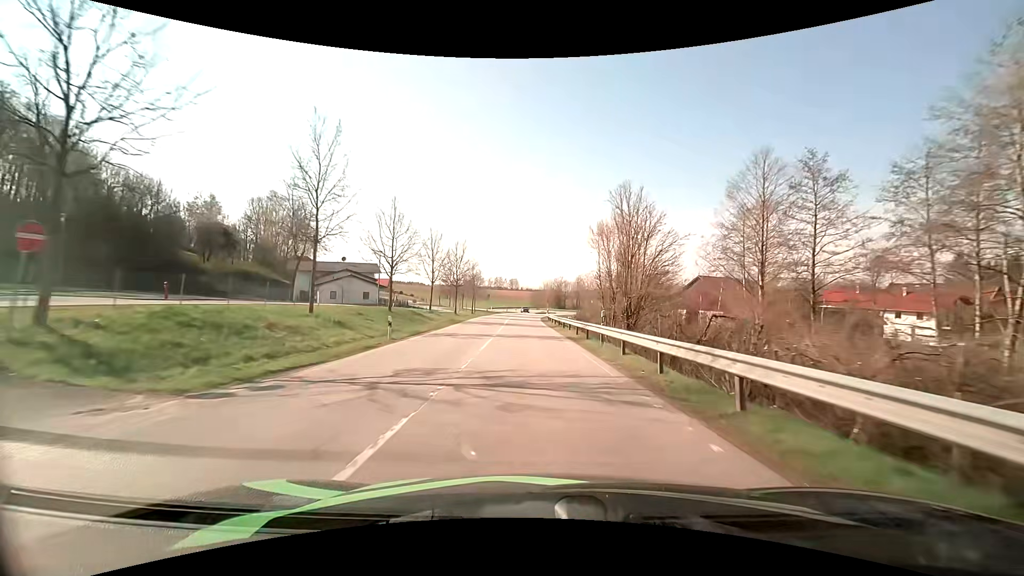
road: secondary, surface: asphalt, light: Day
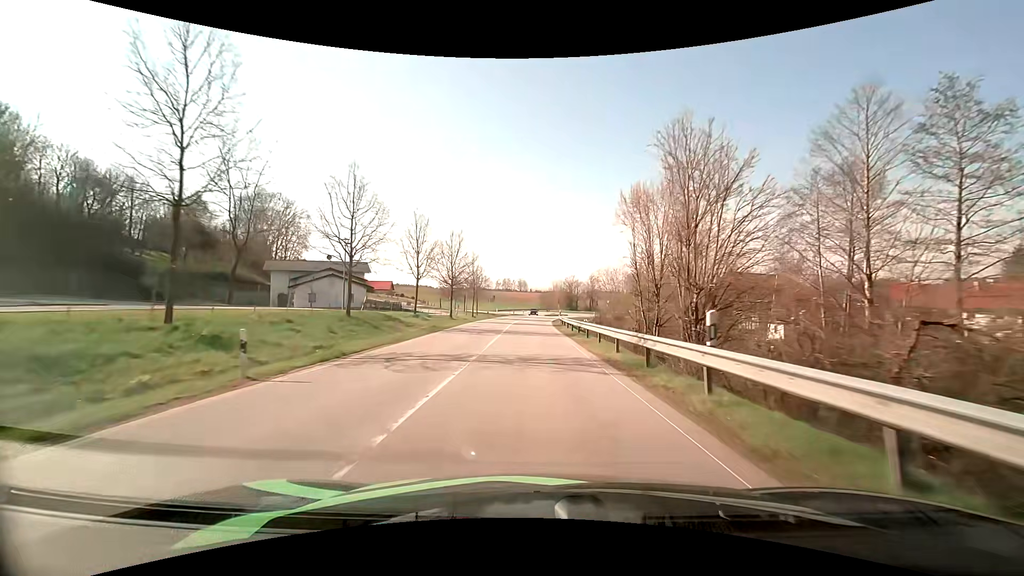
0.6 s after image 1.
(-0.1, +10.9) m; -2°
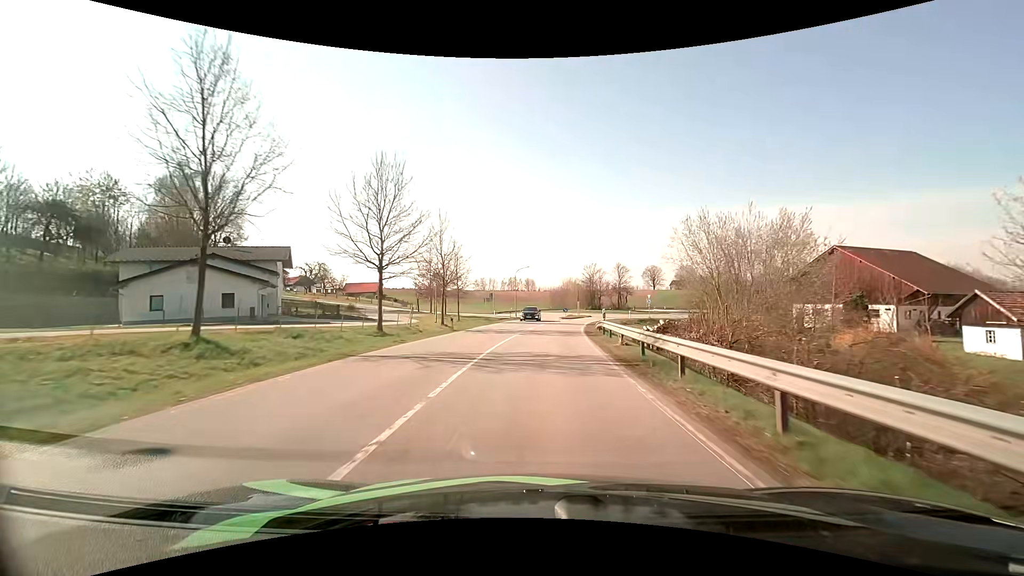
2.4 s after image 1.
(-0.3, +30.2) m; -1°
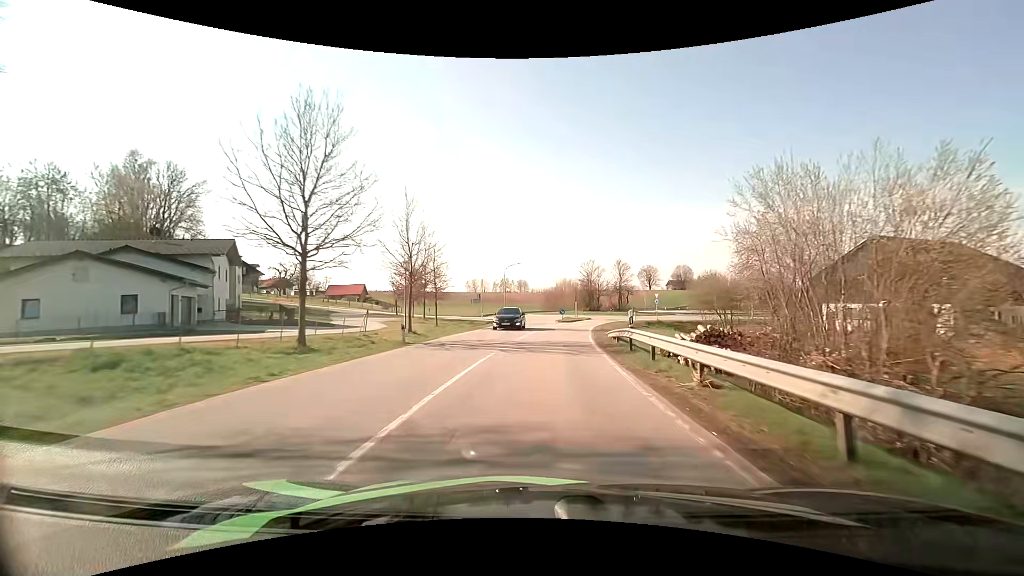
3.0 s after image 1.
(+0.1, +9.1) m; +1°
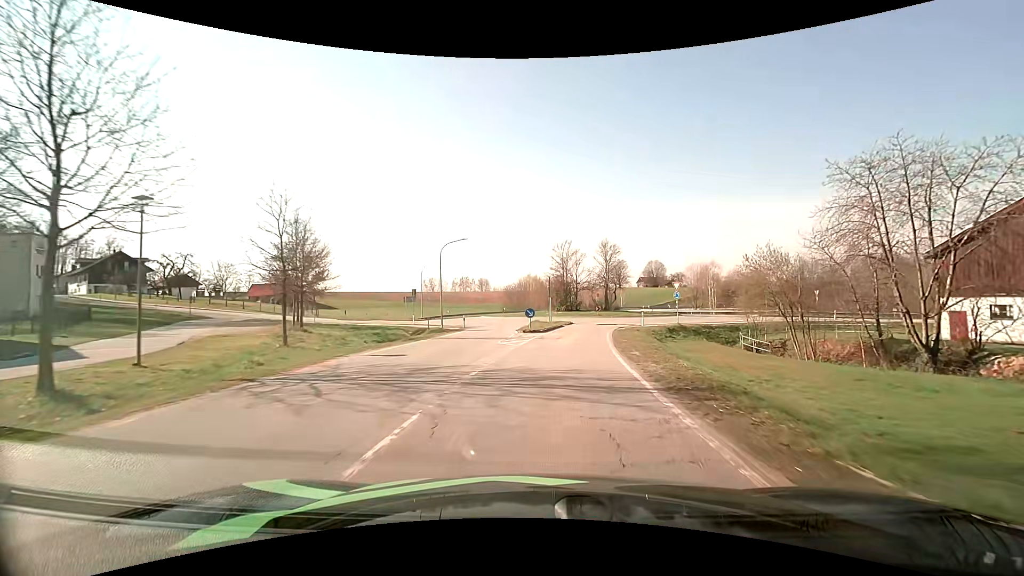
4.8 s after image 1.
(+0.7, +24.0) m; +4°
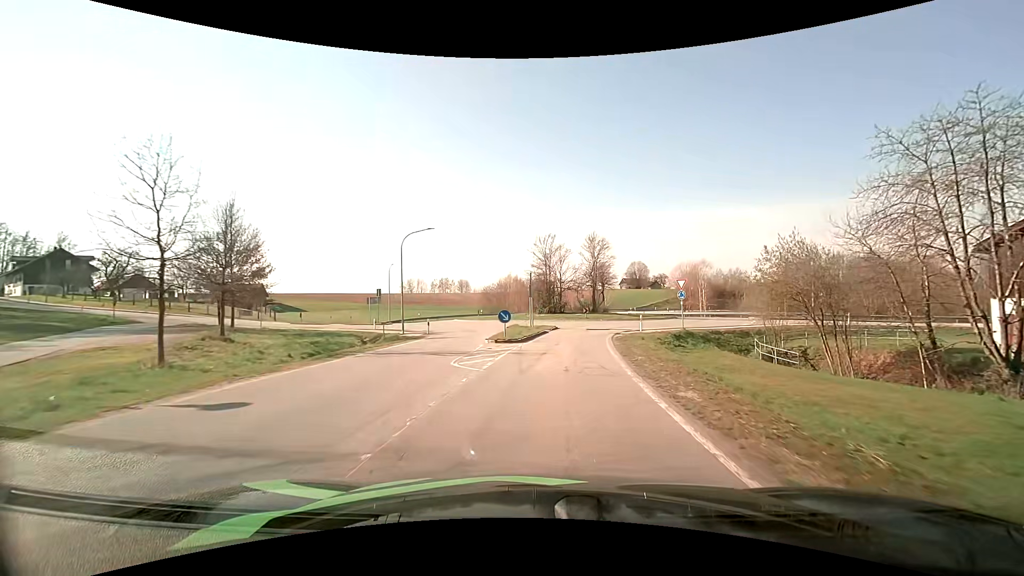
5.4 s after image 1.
(+0.1, +6.8) m; +2°
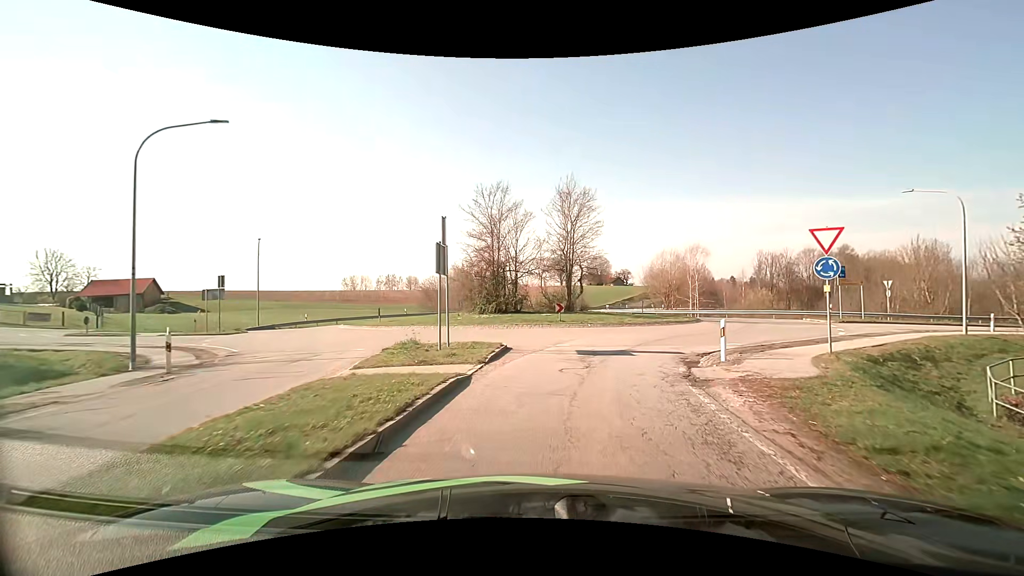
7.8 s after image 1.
(+0.8, +21.4) m; +4°
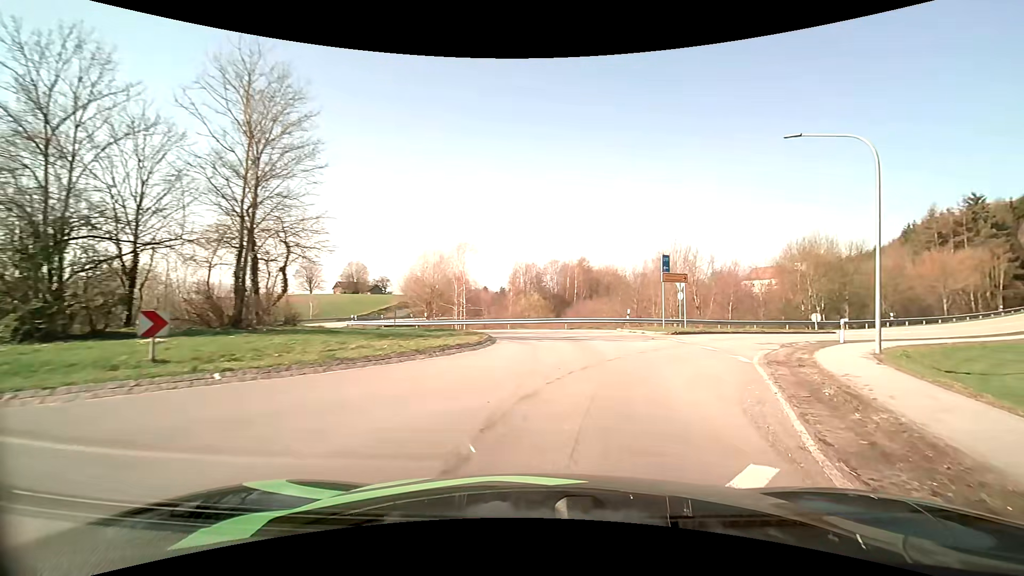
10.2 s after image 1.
(+2.7, +16.4) m; +26°
(+2, +10) (+2, +20) (-1, +29) (-8, +36) (-15, +43) (-20, +52) (-24, +61) (-26, +71) (-28, +81) (-30, +91) m
